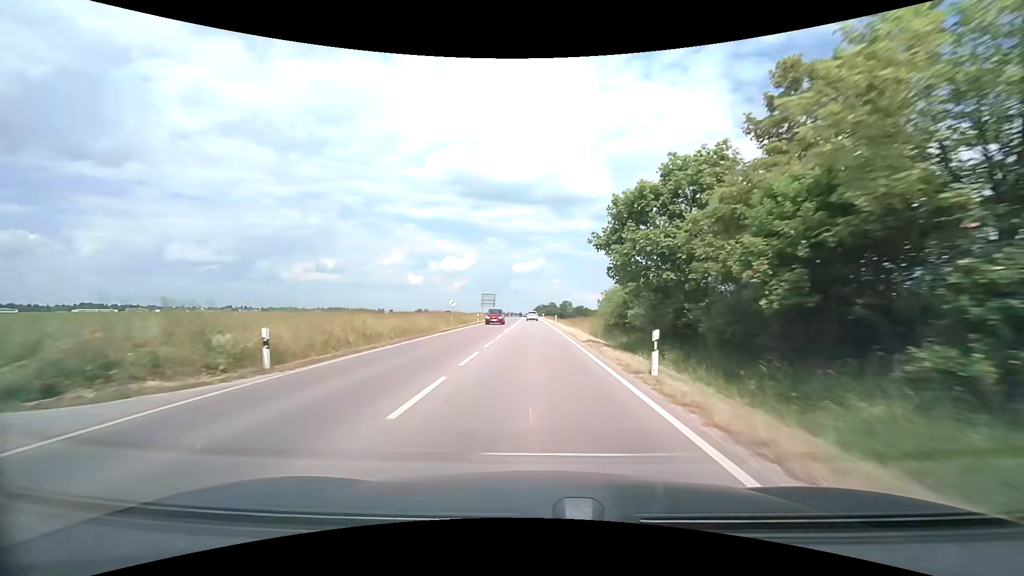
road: secondary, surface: asphalt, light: Day
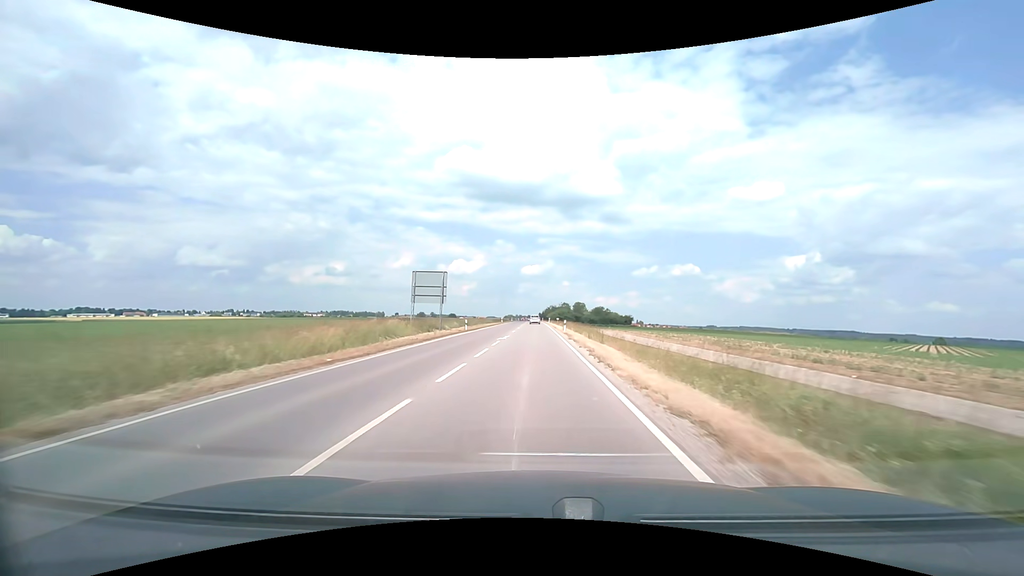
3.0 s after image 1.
(+0.2, +63.1) m; -1°
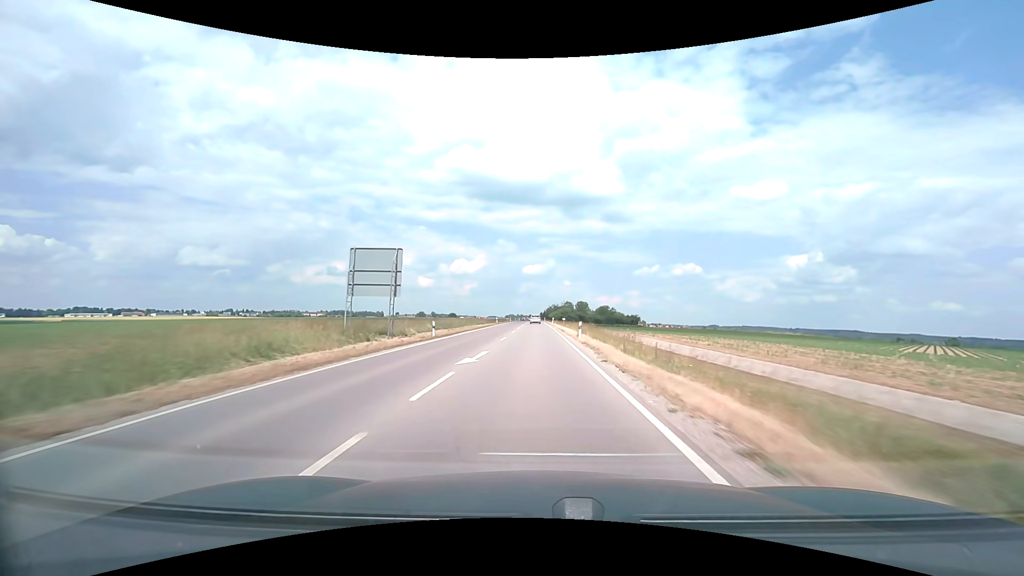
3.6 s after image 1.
(0.0, +14.8) m; 0°
(0, +10) (0, +20) (0, +30) (0, +40) (0, +50) (0, +60) (0, +70) (0, +80) (0, +90) (-1, +100) m
